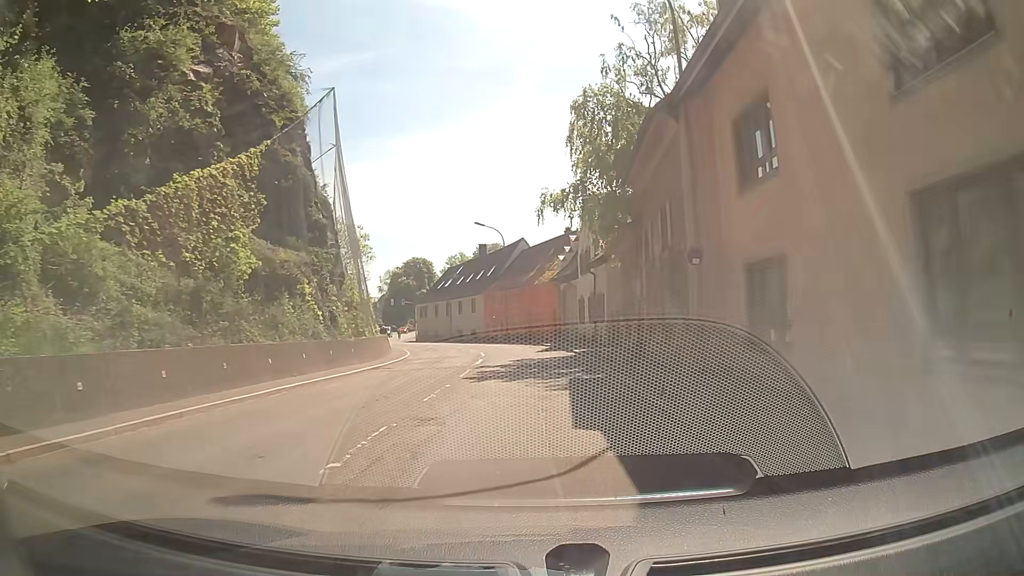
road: secondary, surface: asphalt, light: Day
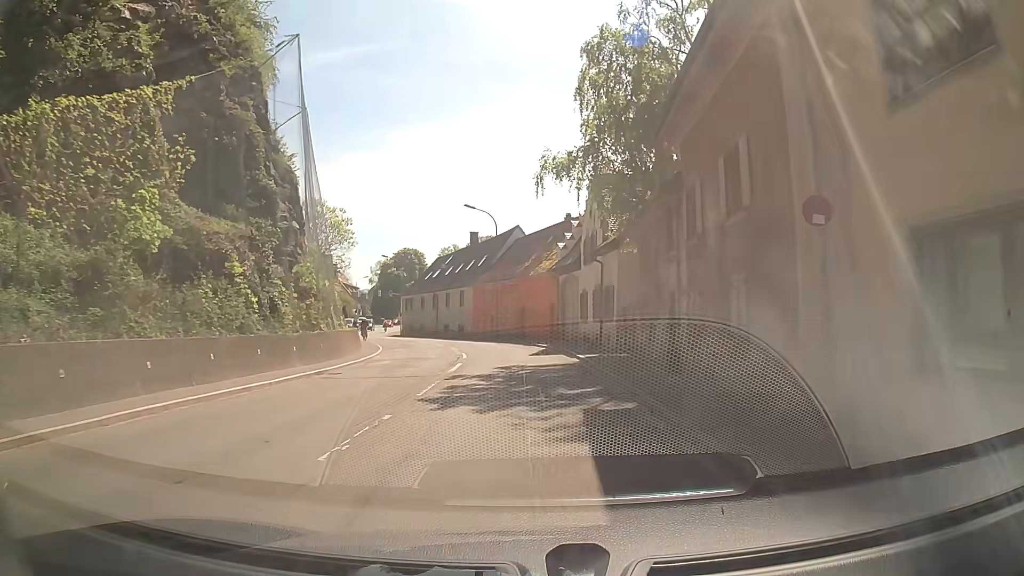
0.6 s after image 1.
(0.0, +6.0) m; 0°
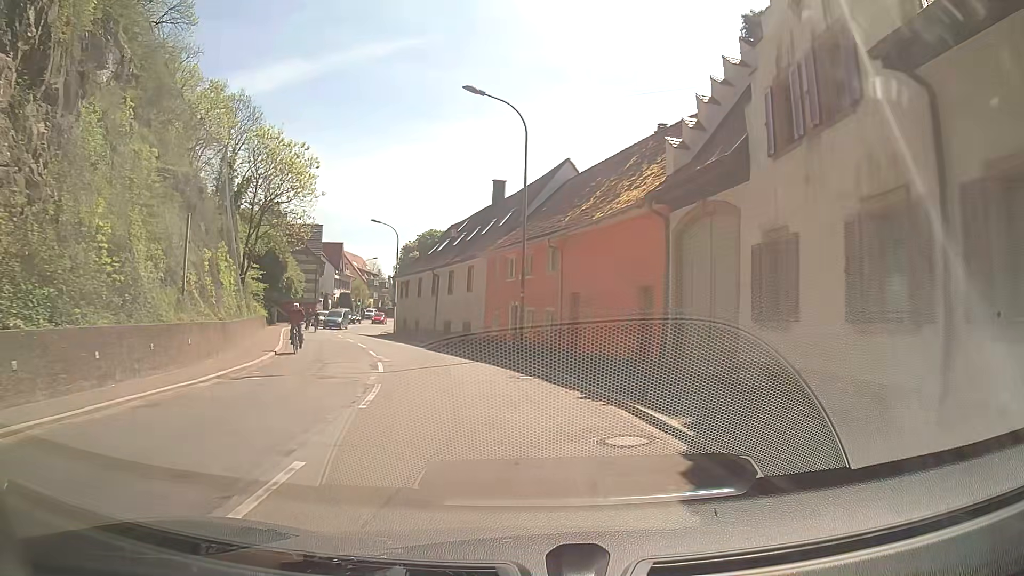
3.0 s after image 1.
(-0.2, +24.0) m; -4°
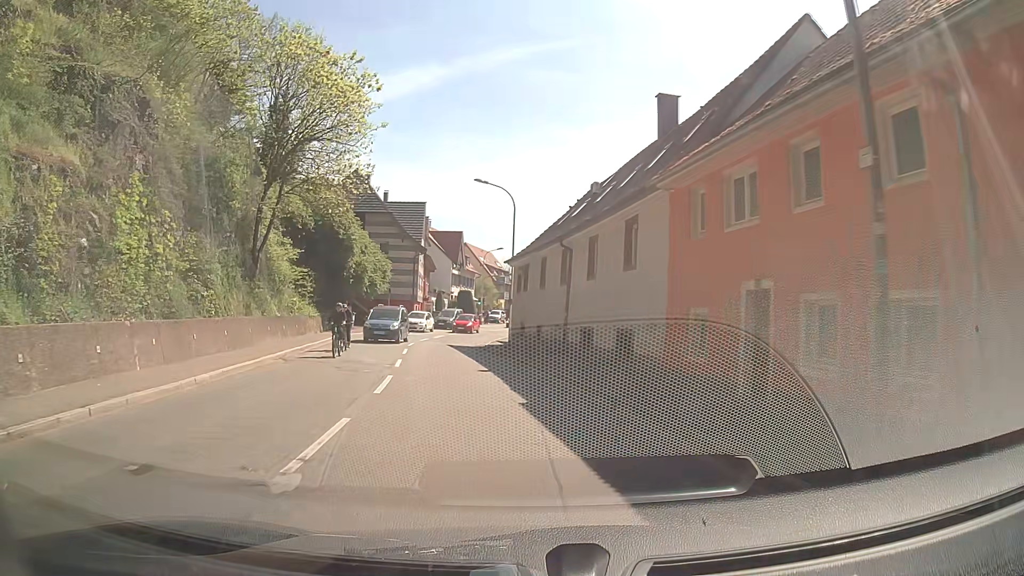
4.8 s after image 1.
(-1.3, +17.7) m; -11°
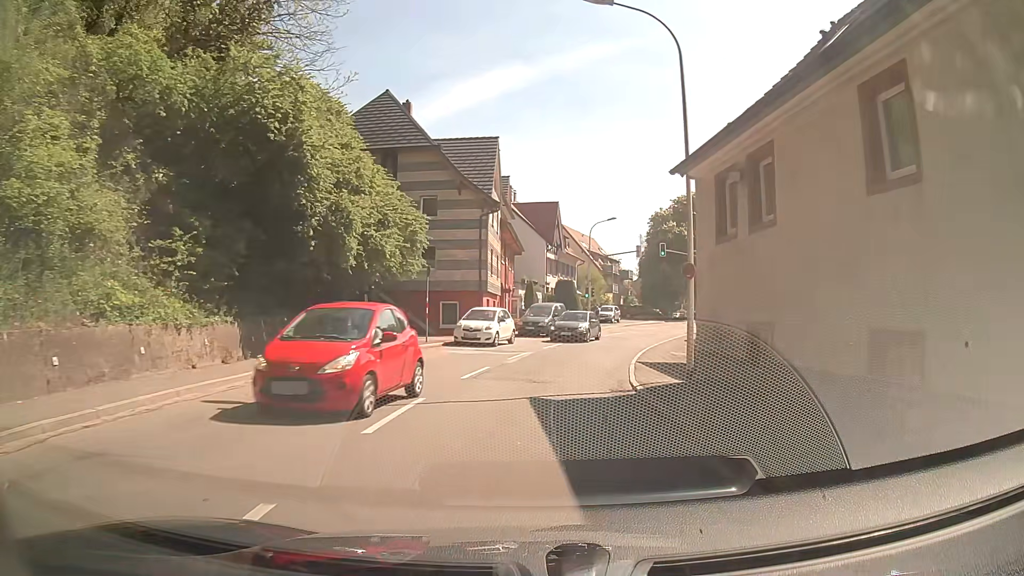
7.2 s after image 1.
(-2.5, +22.8) m; -9°
(0, +10) (+1, +20) (+3, +30) (+6, +39) (+9, +49) (+13, +58) (+16, +68) (+21, +76) (+27, +84) (+34, +91) m
